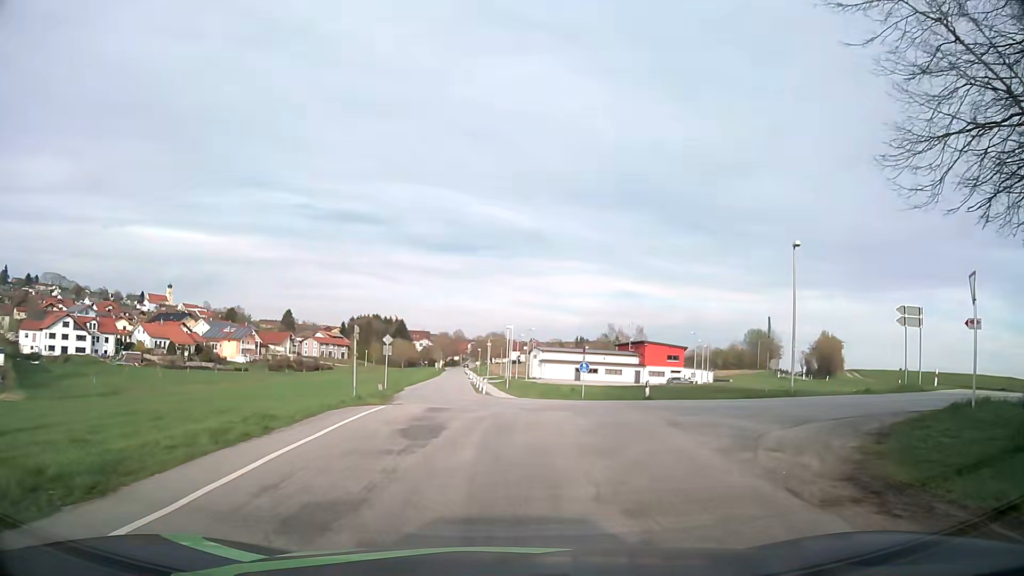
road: secondary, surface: asphalt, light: Day
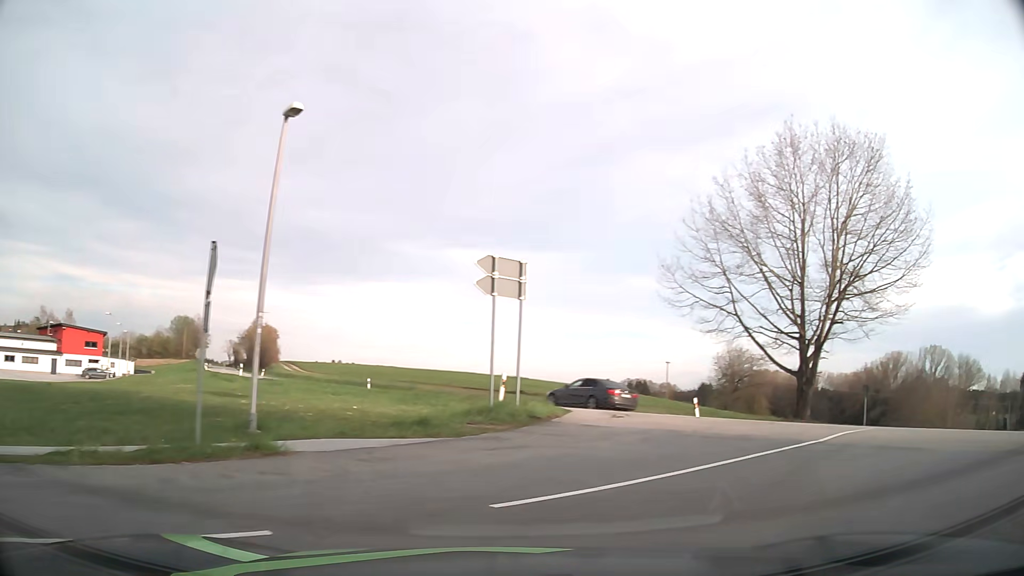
(+4.2, +14.6) m; +48°
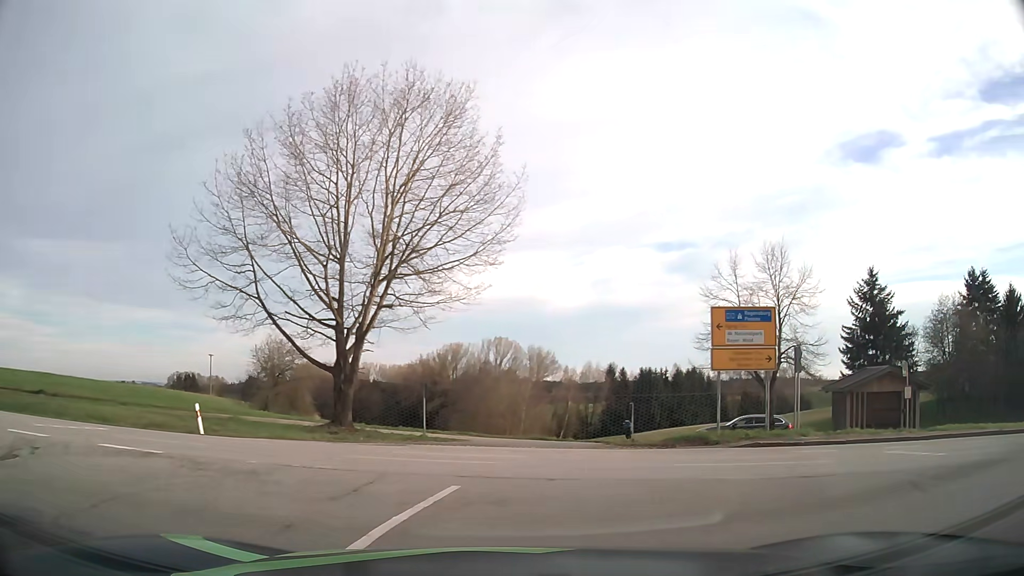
(+2.5, +6.6) m; +40°
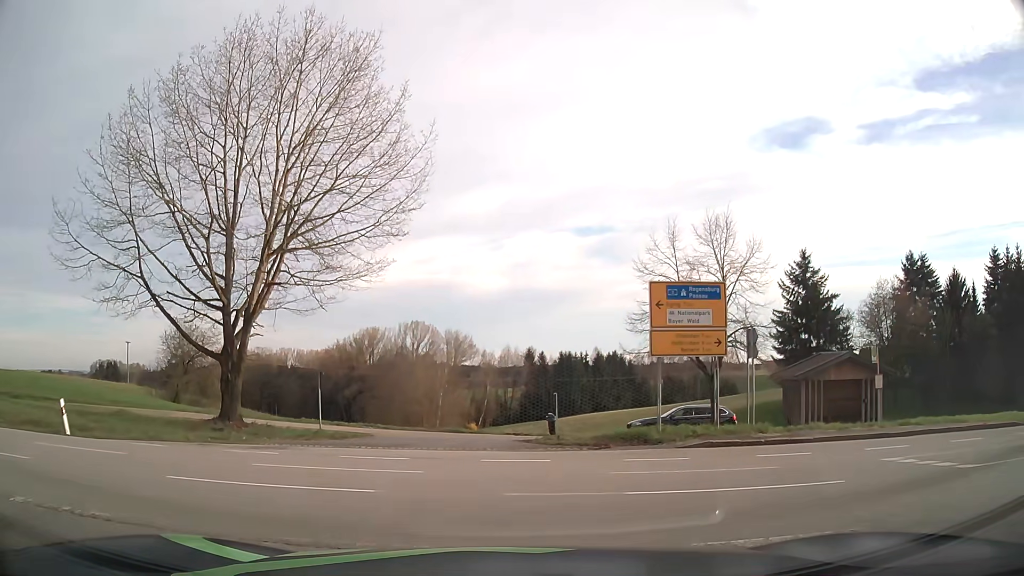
(+0.3, +3.4) m; +8°
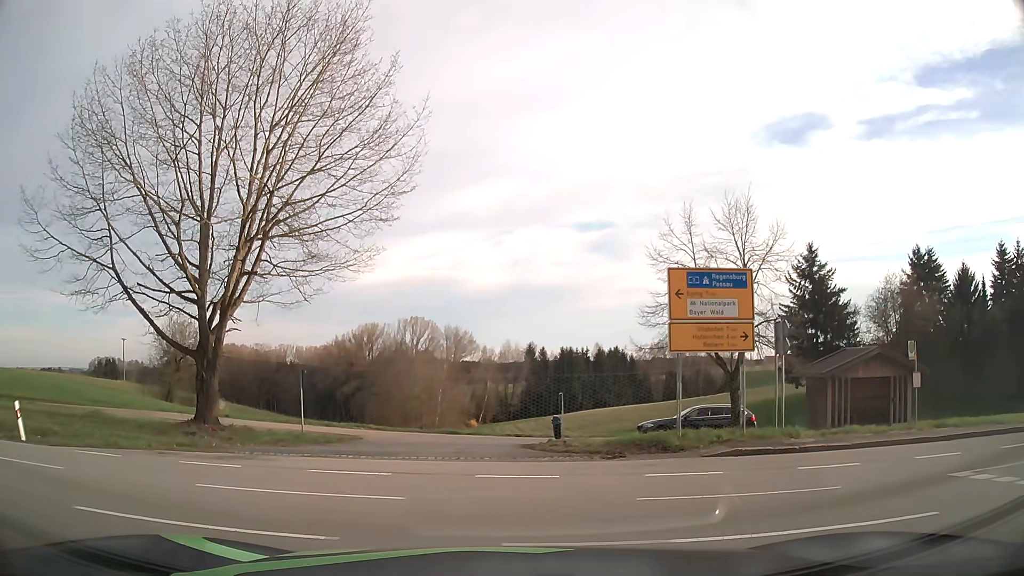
(0.0, +2.3) m; -1°
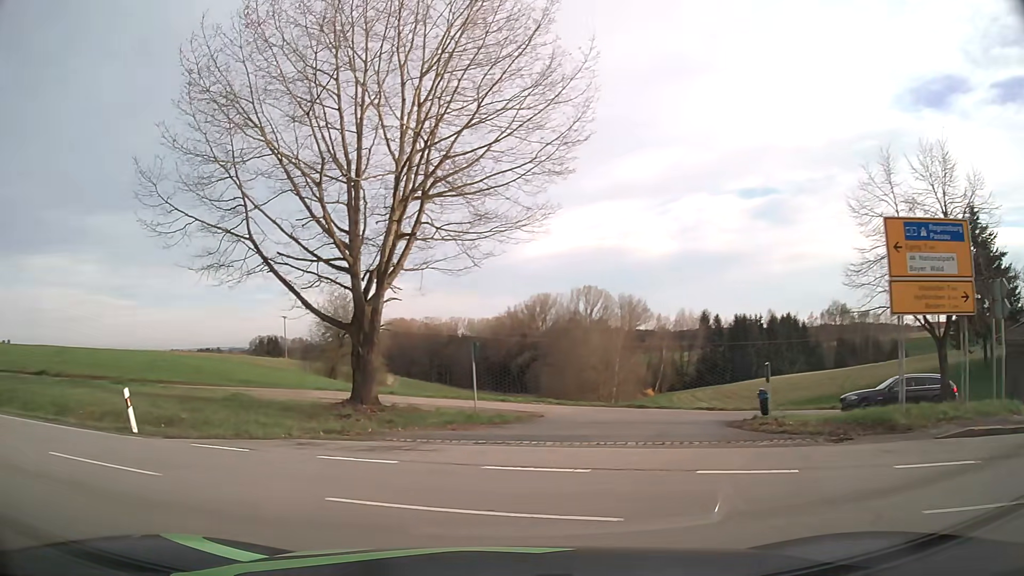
(-0.3, +2.9) m; -13°
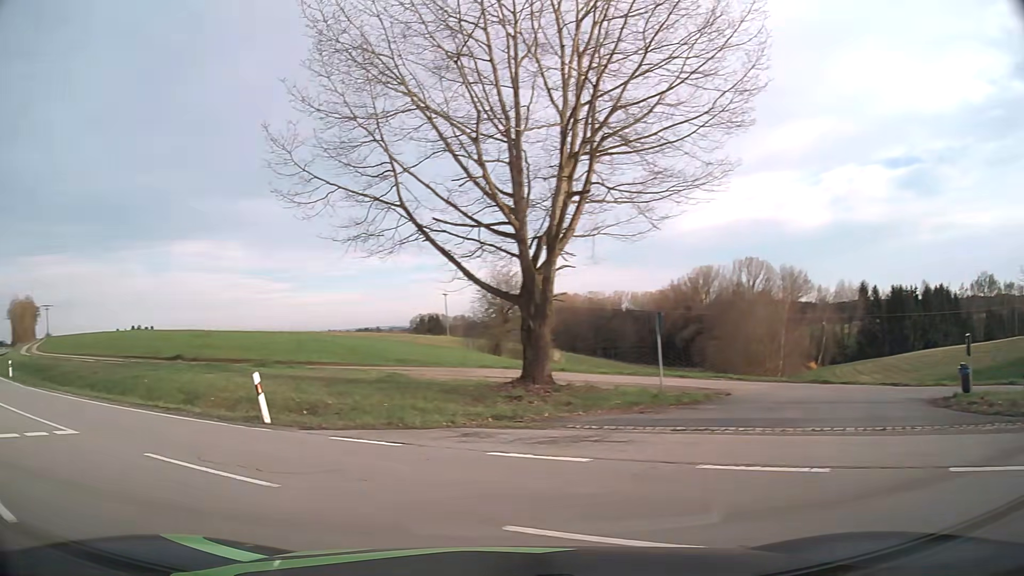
(-0.3, +2.3) m; -13°
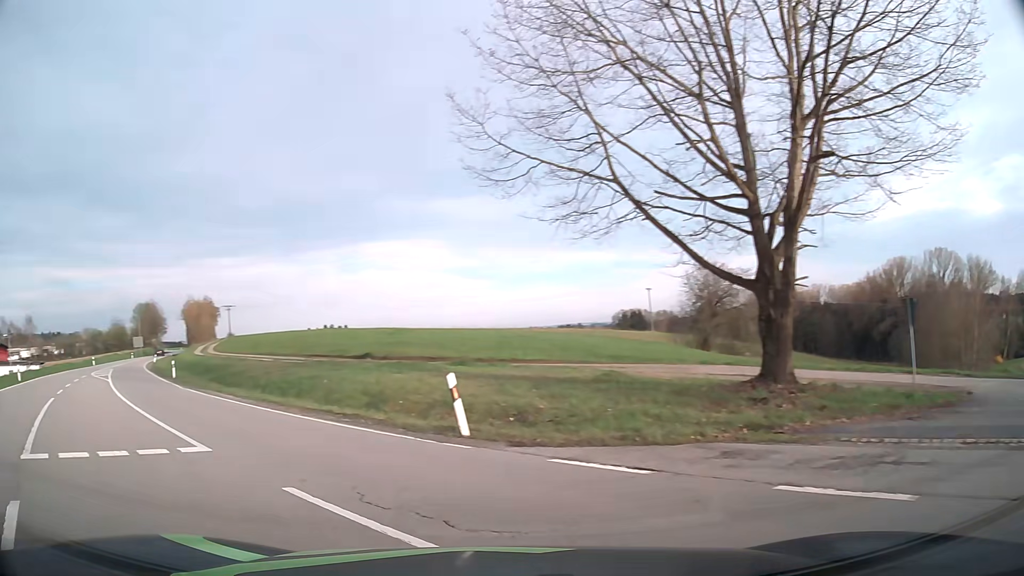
(-0.5, +2.9) m; -18°
